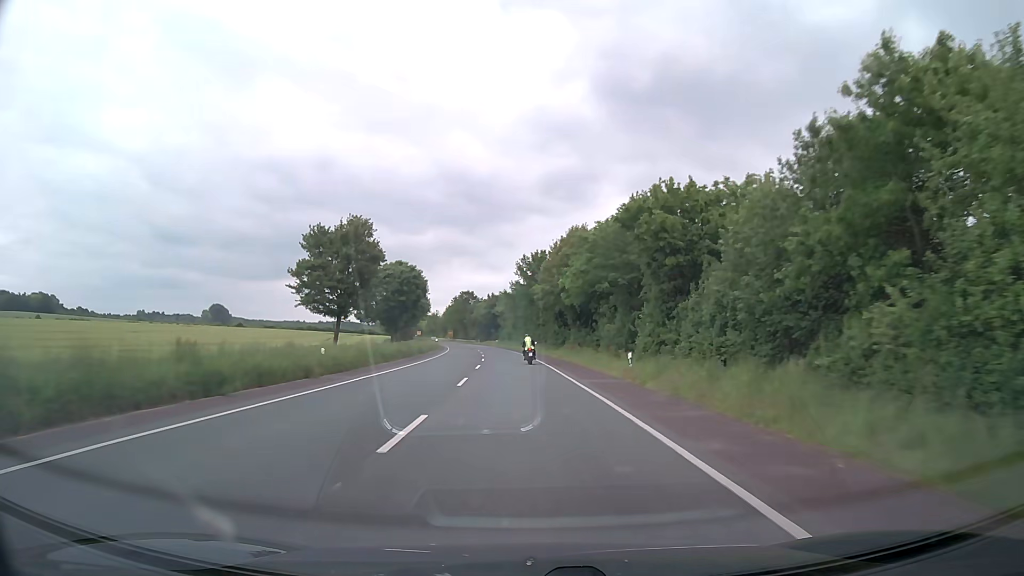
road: secondary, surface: asphalt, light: Day
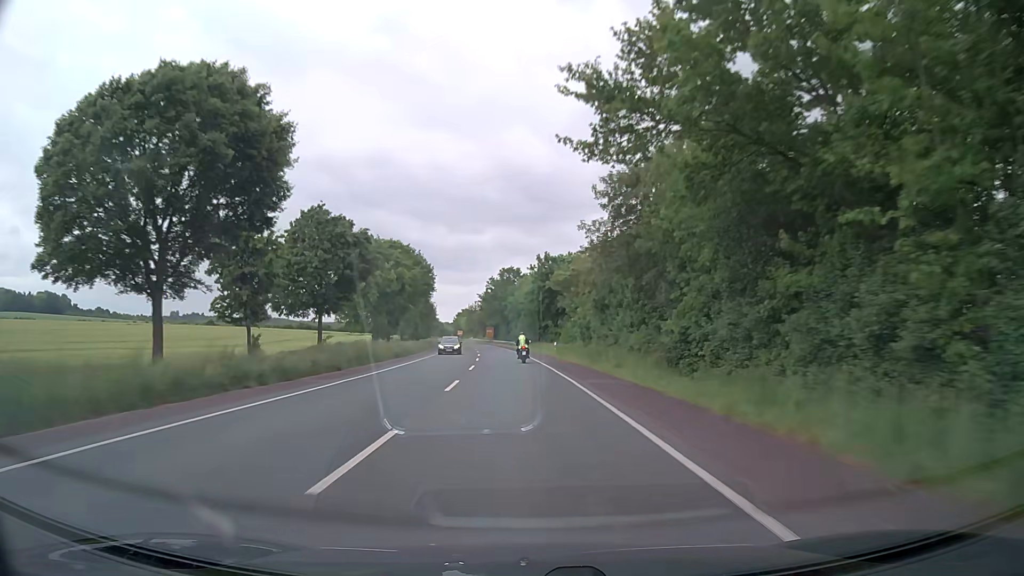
(-2.9, +72.2) m; -5°
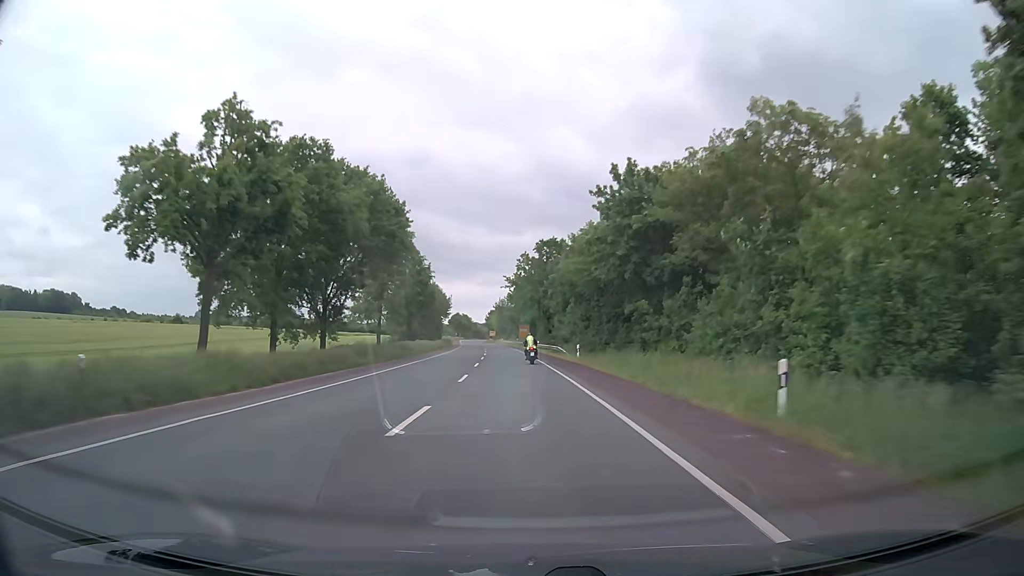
(-1.1, +43.1) m; -3°
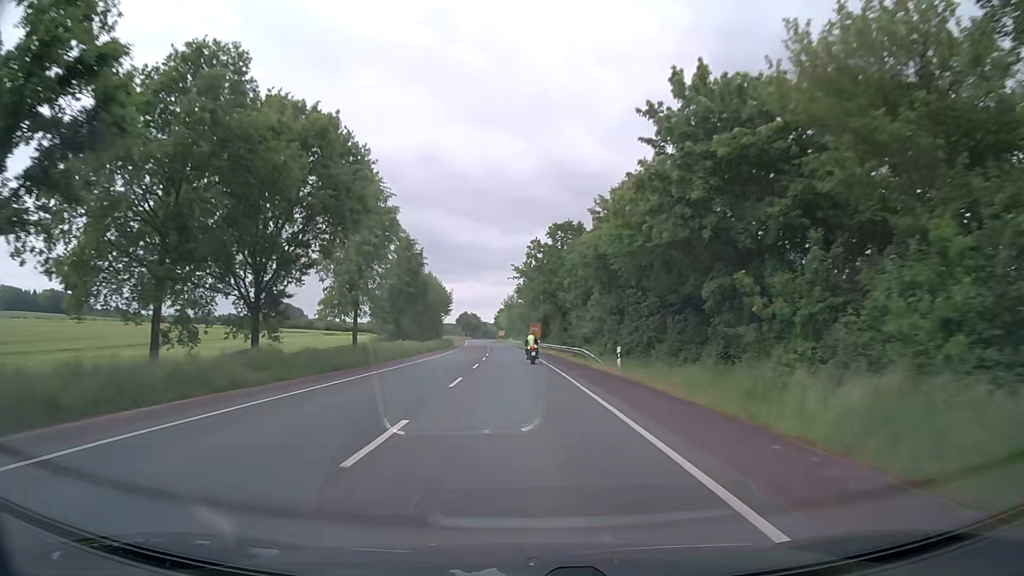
(-0.1, +14.3) m; -1°
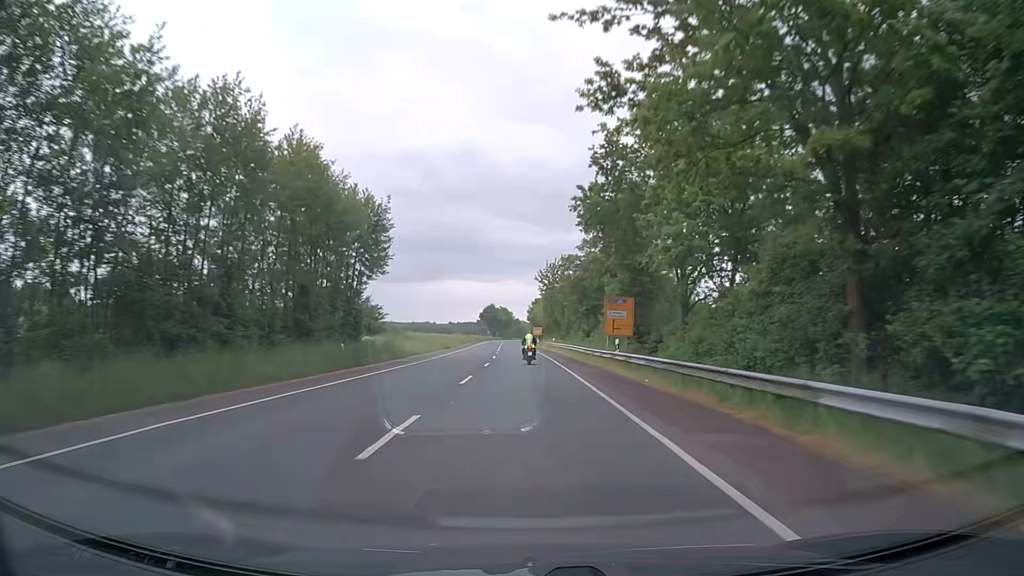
(-2.0, +70.2) m; -3°
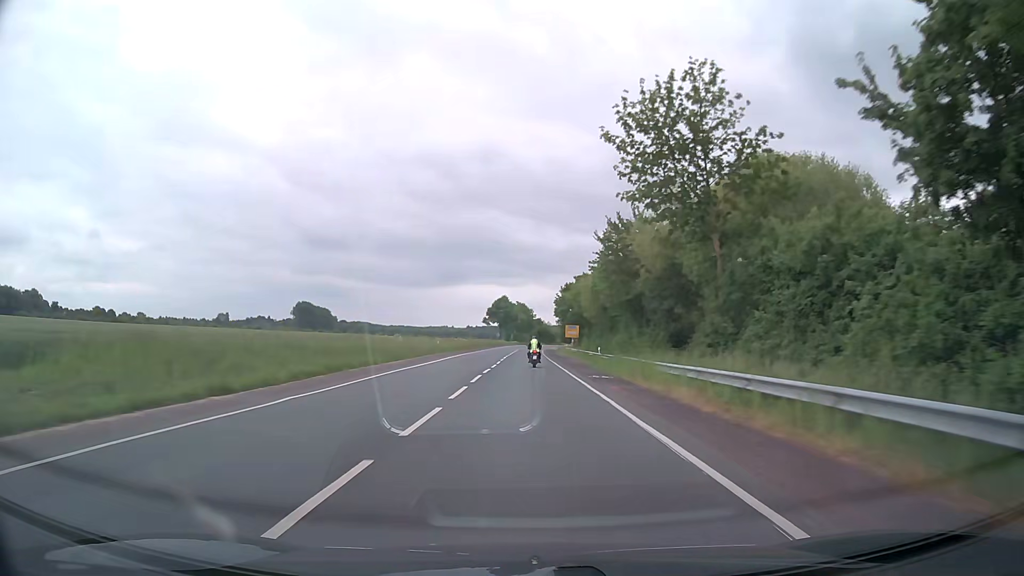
(-1.3, +68.9) m; -2°
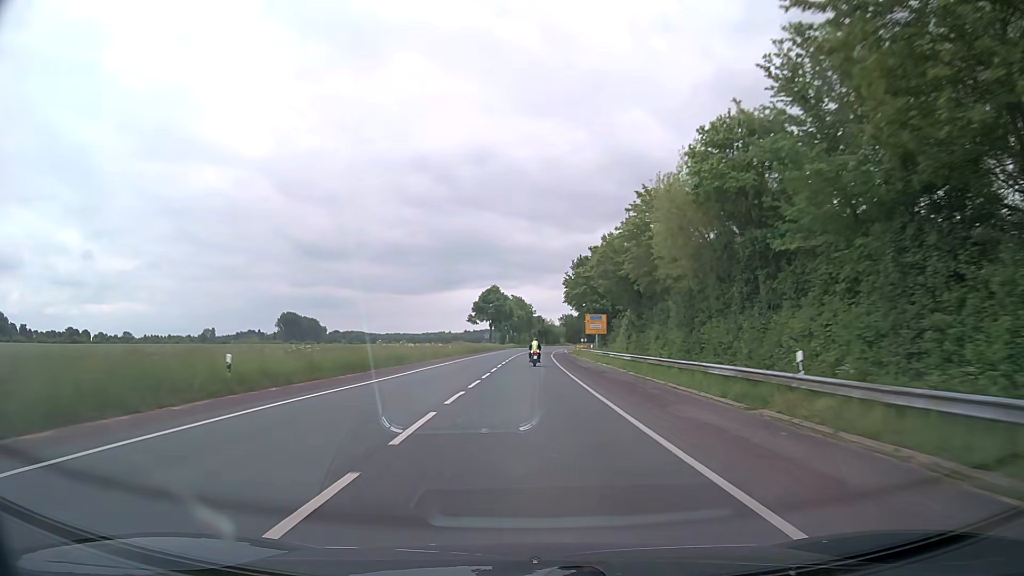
(0.0, +42.7) m; 0°
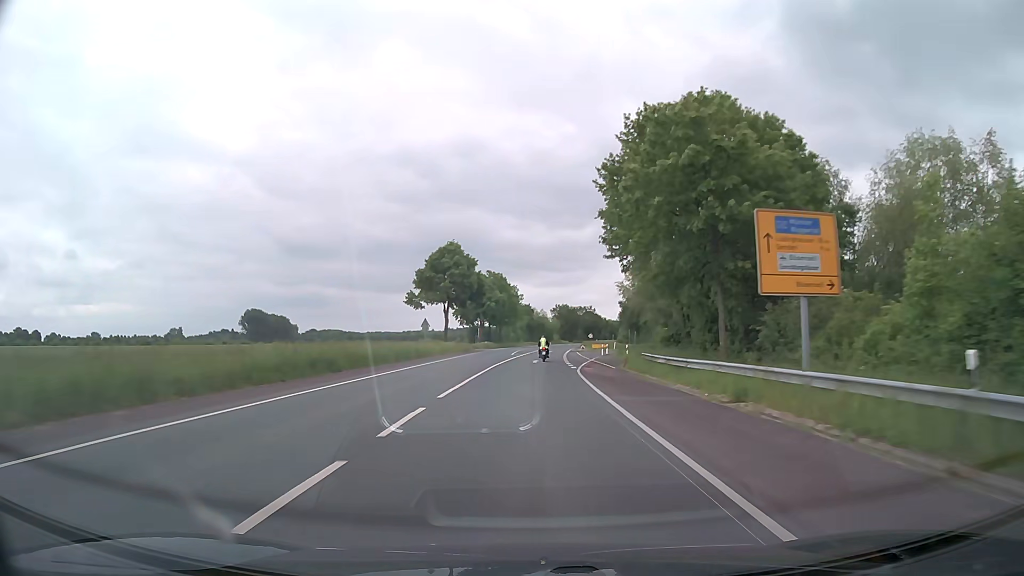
(+0.2, +59.4) m; +1°
(0, +10) (0, +20) (0, +30) (0, +40) (+1, +50) (+1, +60) (+2, +70) (+2, +80) (+3, +90) (+3, +100) m
